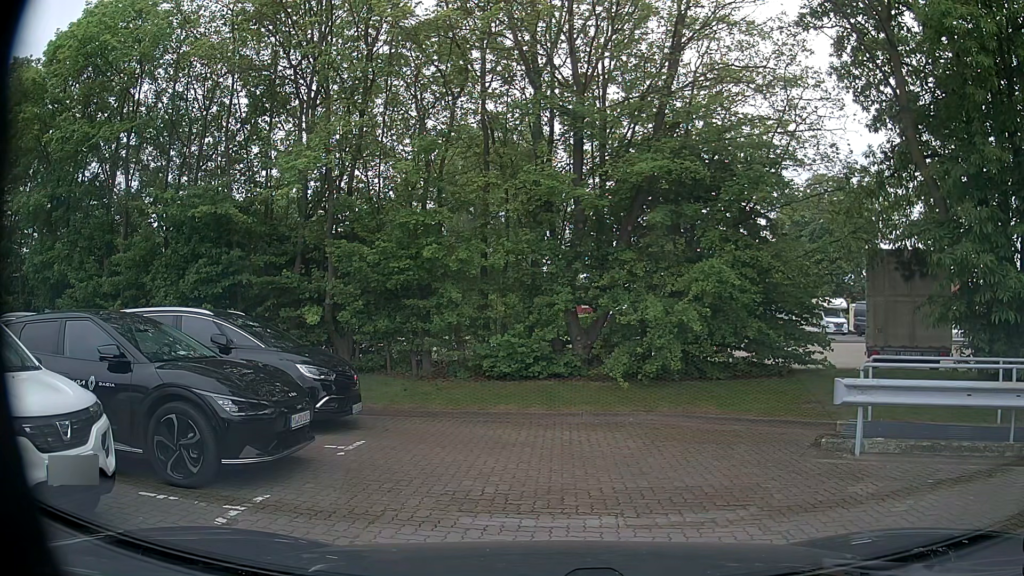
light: Day
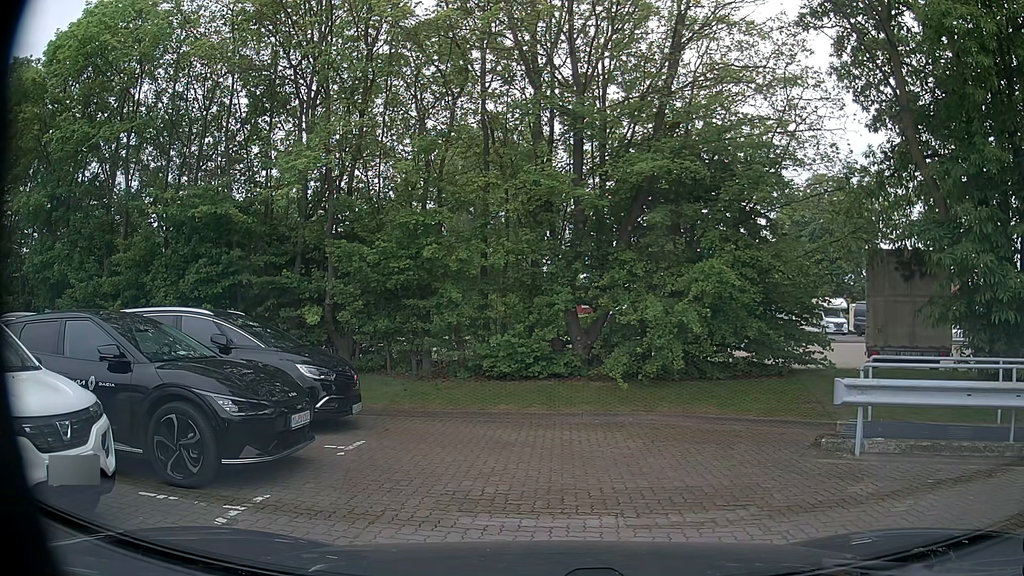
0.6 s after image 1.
(0.0, 0.0) m; 0°
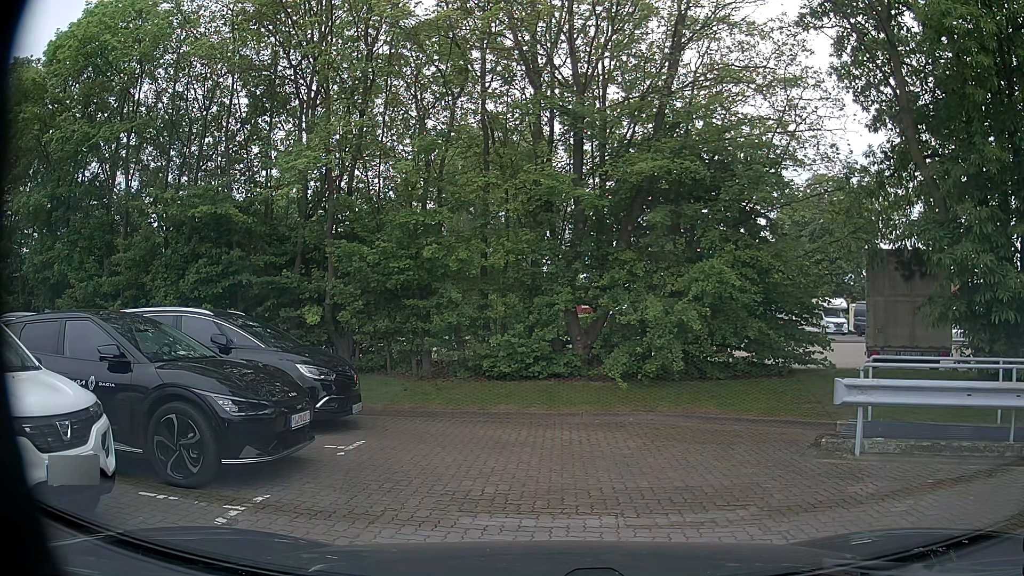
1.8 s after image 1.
(0.0, 0.0) m; 0°
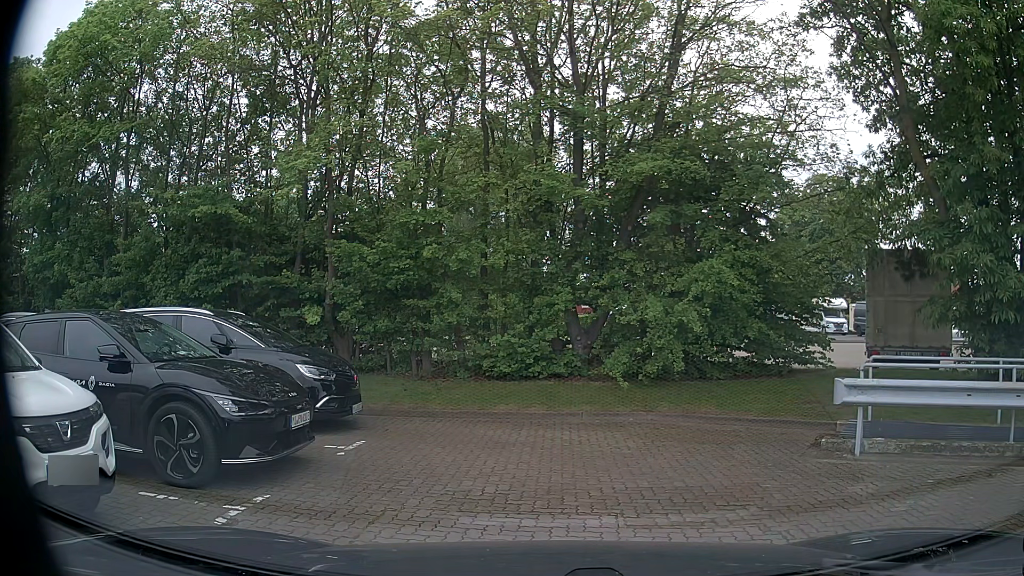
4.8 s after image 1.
(0.0, 0.0) m; 0°
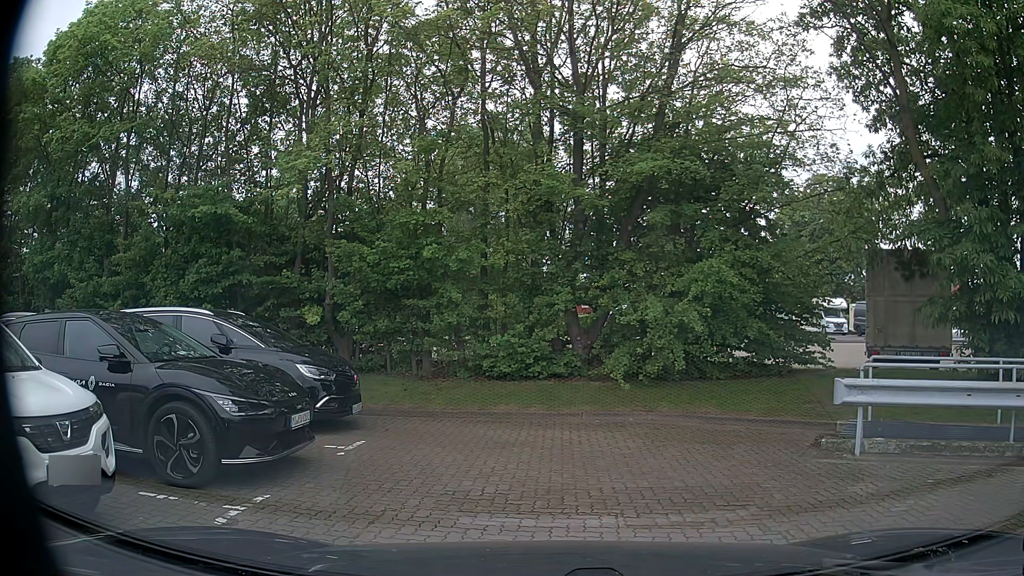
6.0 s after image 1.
(0.0, 0.0) m; 0°
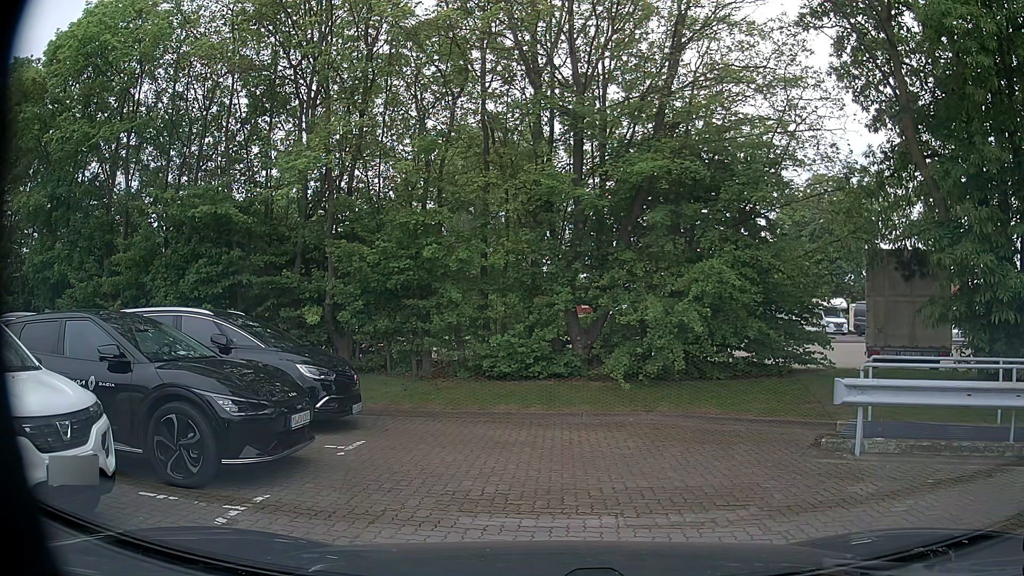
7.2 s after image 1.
(0.0, 0.0) m; 0°
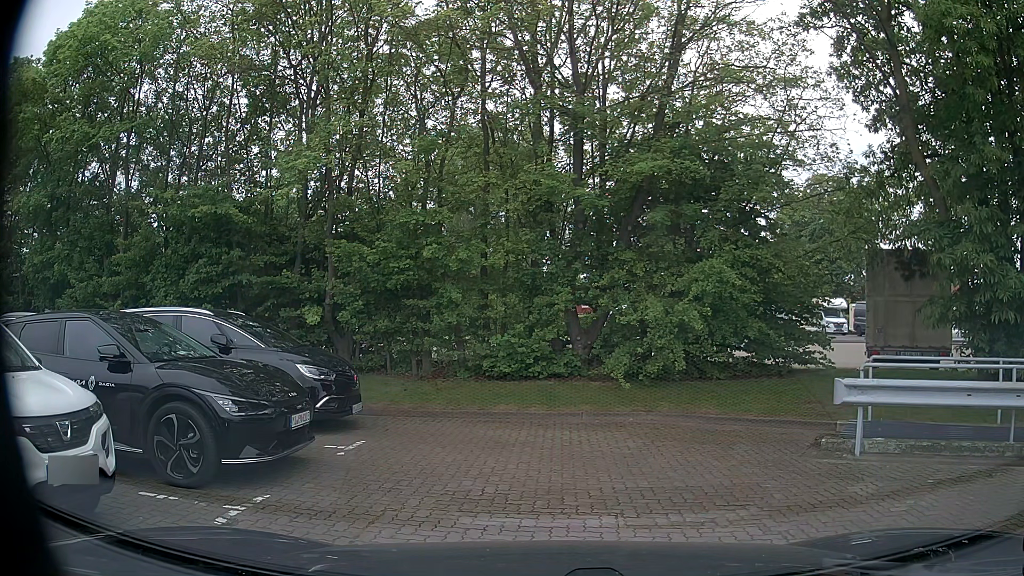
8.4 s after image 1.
(0.0, 0.0) m; 0°
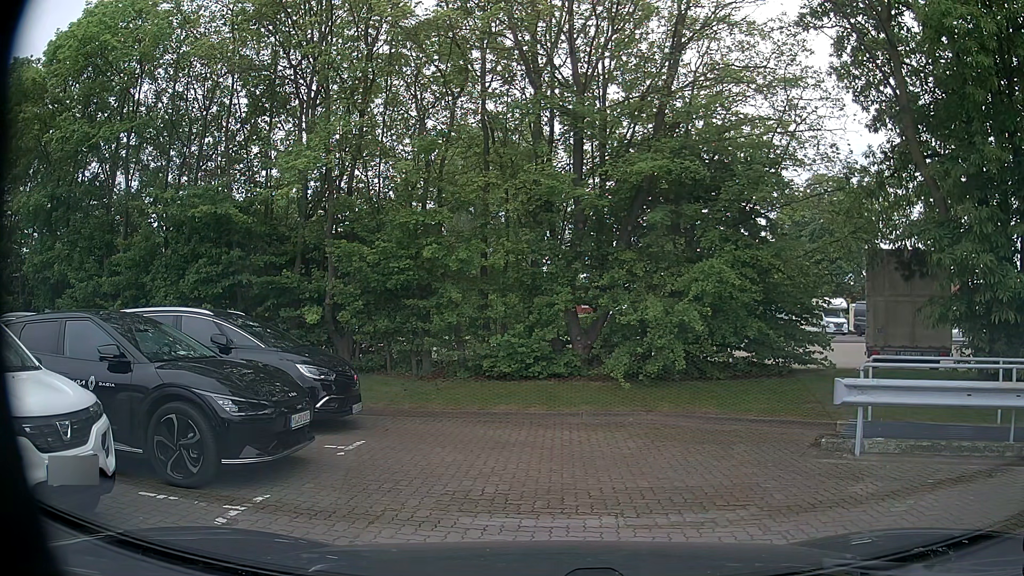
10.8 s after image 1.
(0.0, 0.0) m; 0°
